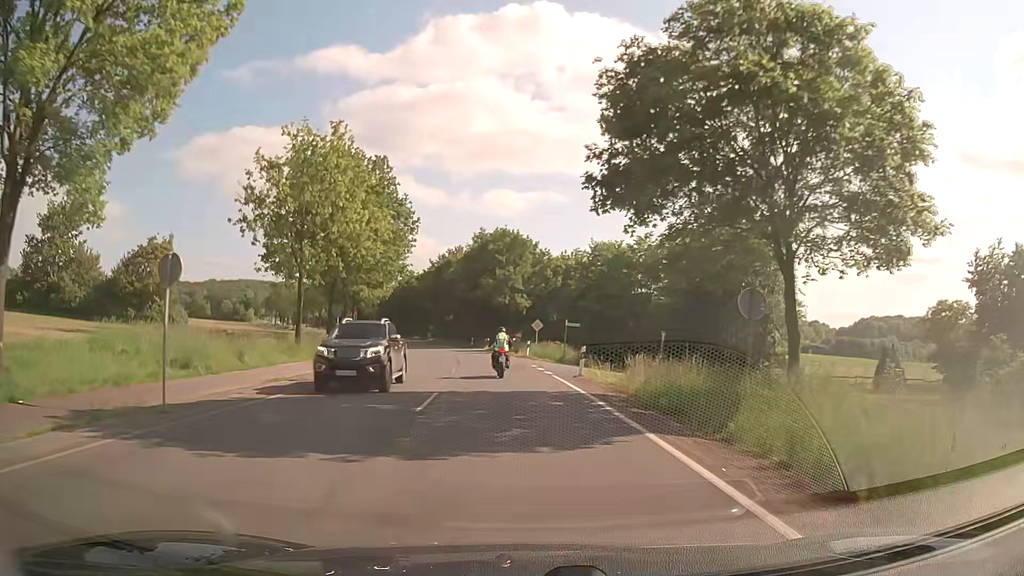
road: secondary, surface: asphalt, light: Day
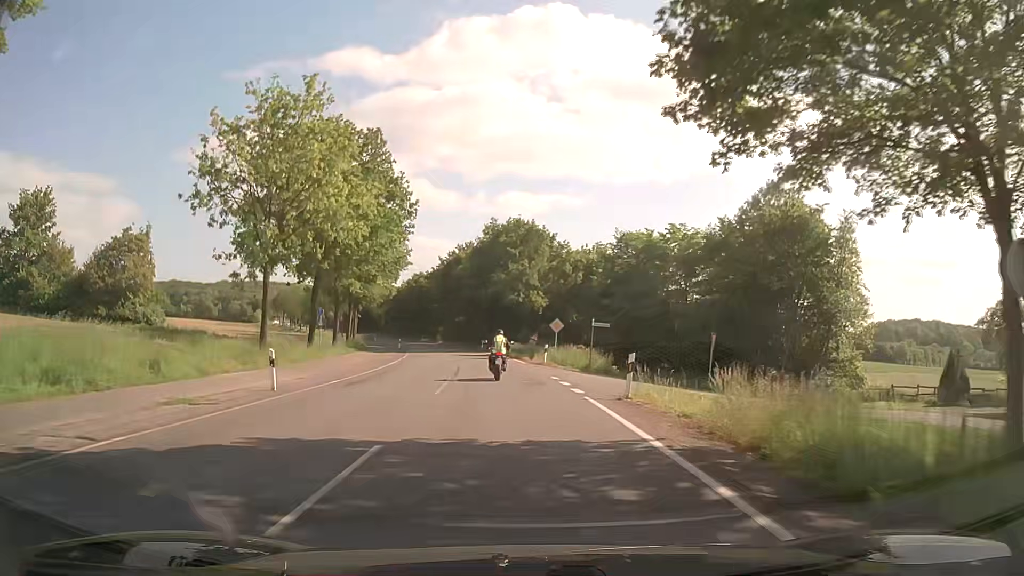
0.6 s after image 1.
(-0.1, +7.8) m; -1°
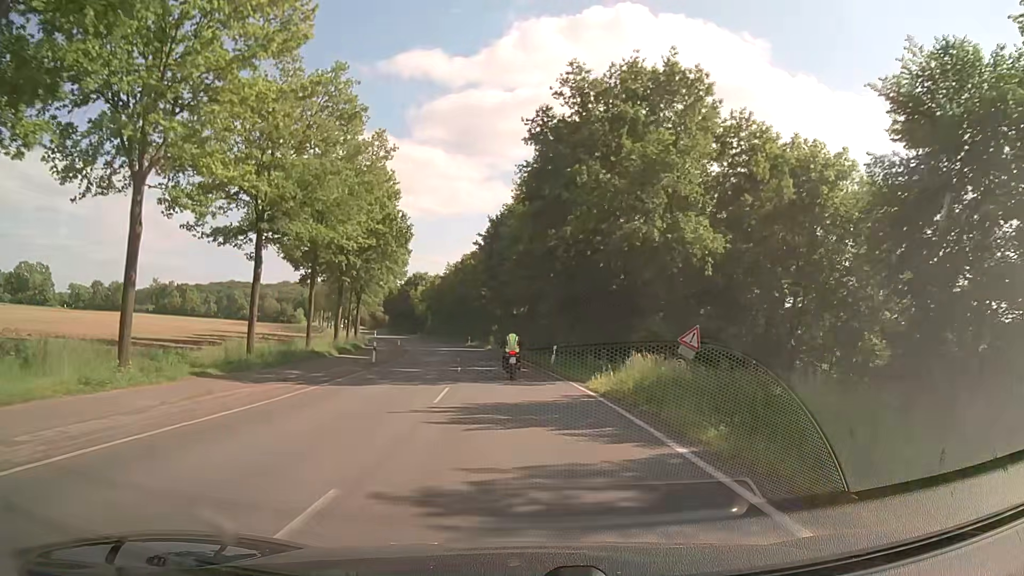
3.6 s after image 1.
(-2.0, +39.0) m; -6°
(0, +10) (0, +20) (-1, +30) (-2, +40) (-3, +50) (-5, +60) (-6, +70) (-8, +79) (-10, +89) (-13, +99) m
